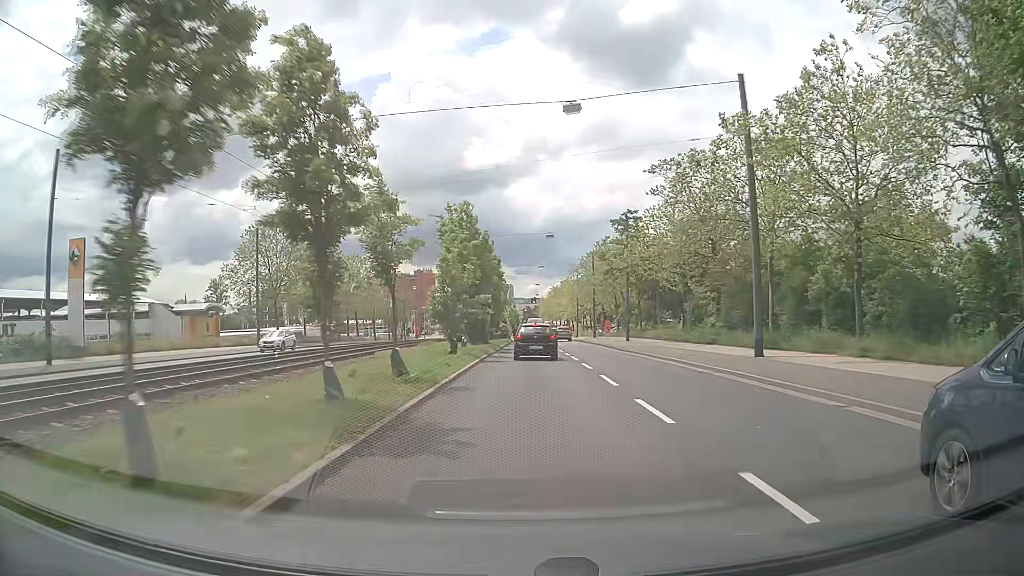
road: primary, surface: asphalt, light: Day
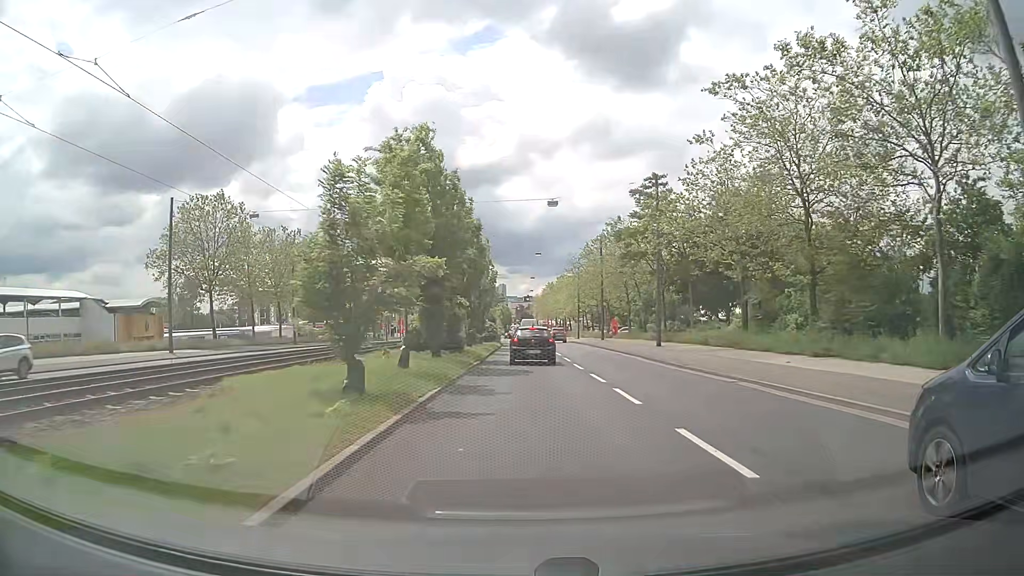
(+0.1, +15.2) m; +1°
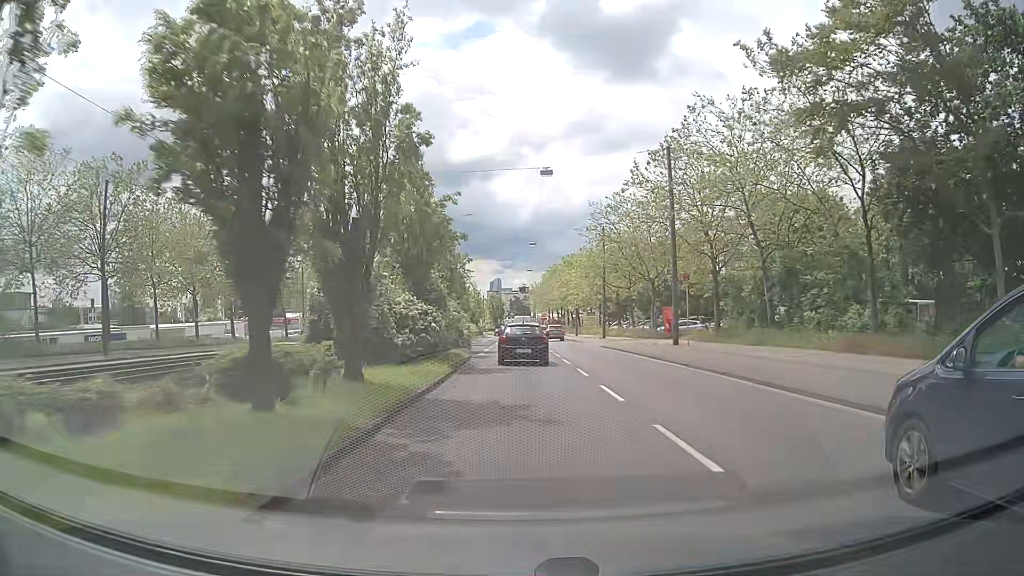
(+0.3, +35.6) m; 0°
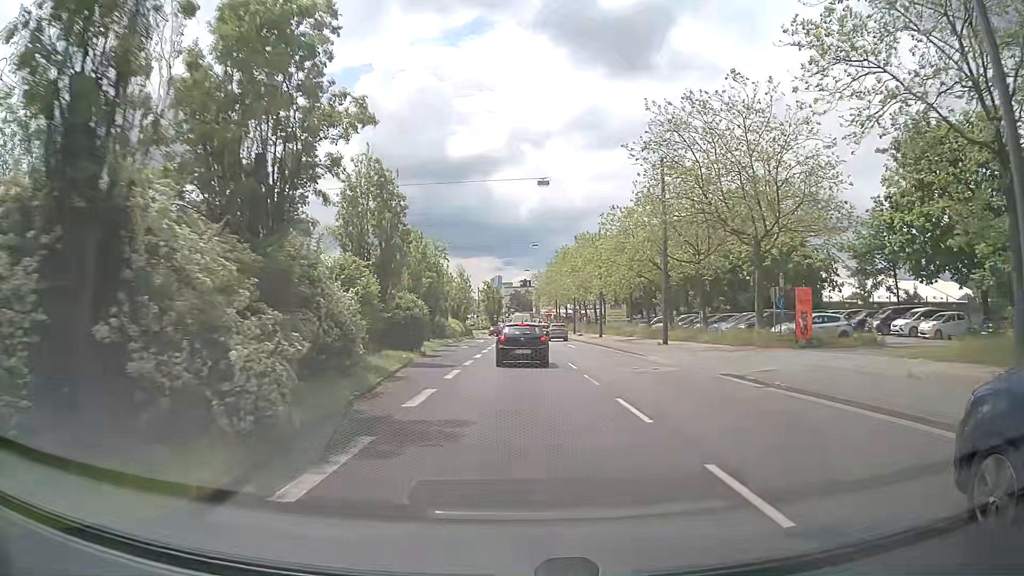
(+0.2, +26.7) m; 0°
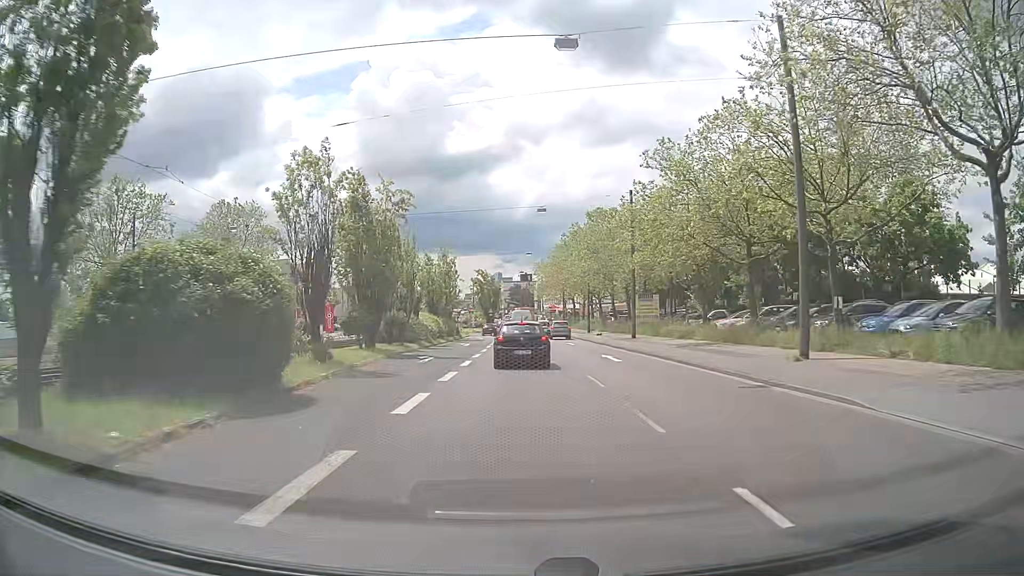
(0.0, +18.9) m; 0°
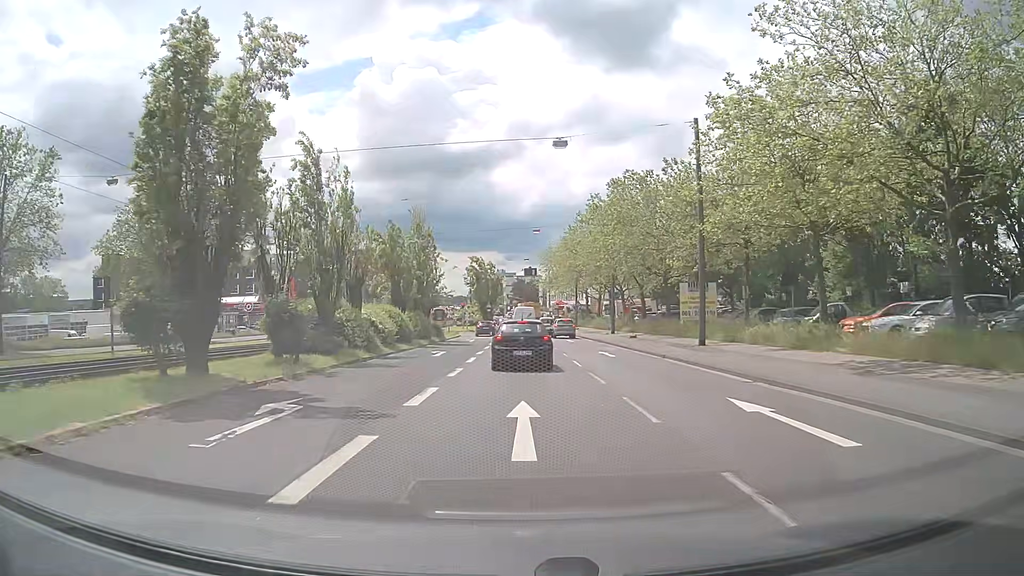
(-0.1, +17.3) m; 0°
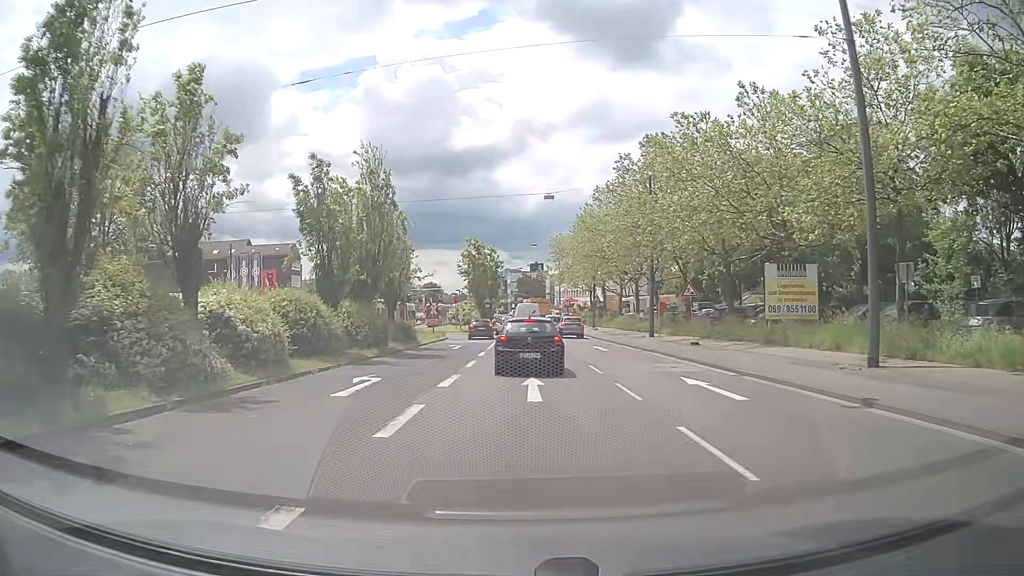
(-0.1, +15.1) m; 0°
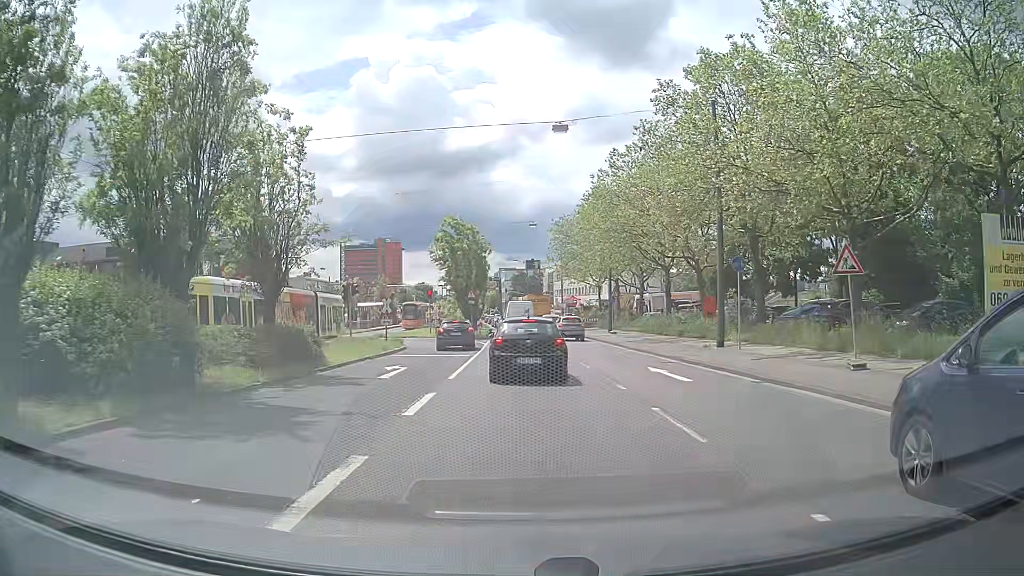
(0.0, +15.9) m; 0°
